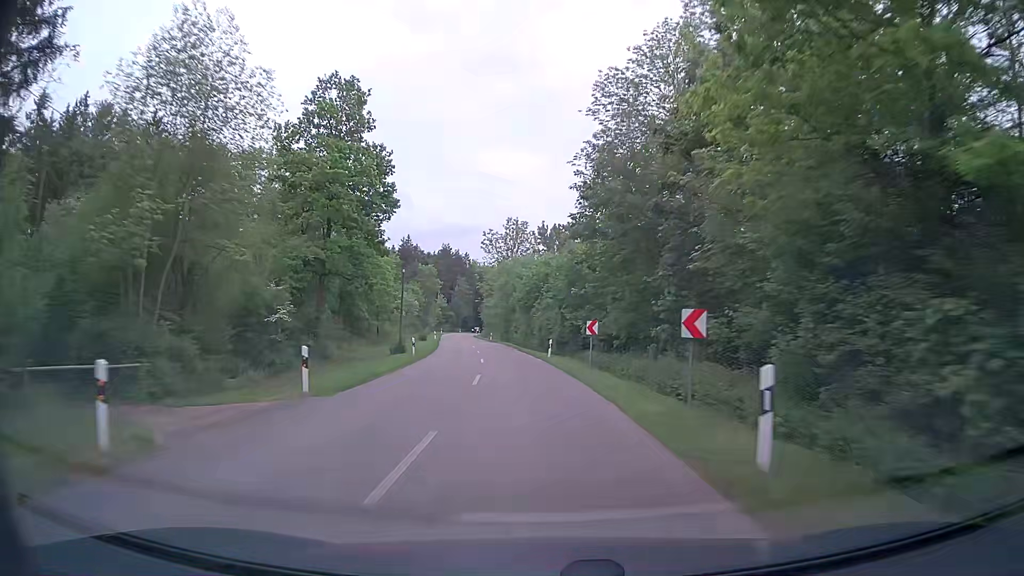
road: tertiary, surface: asphalt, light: Day
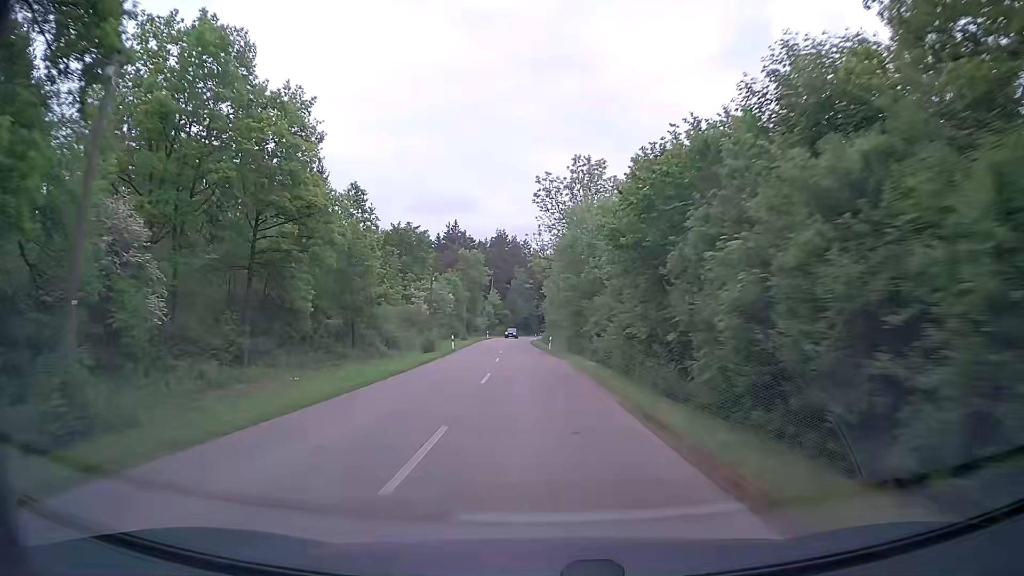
(-1.9, +35.9) m; -6°
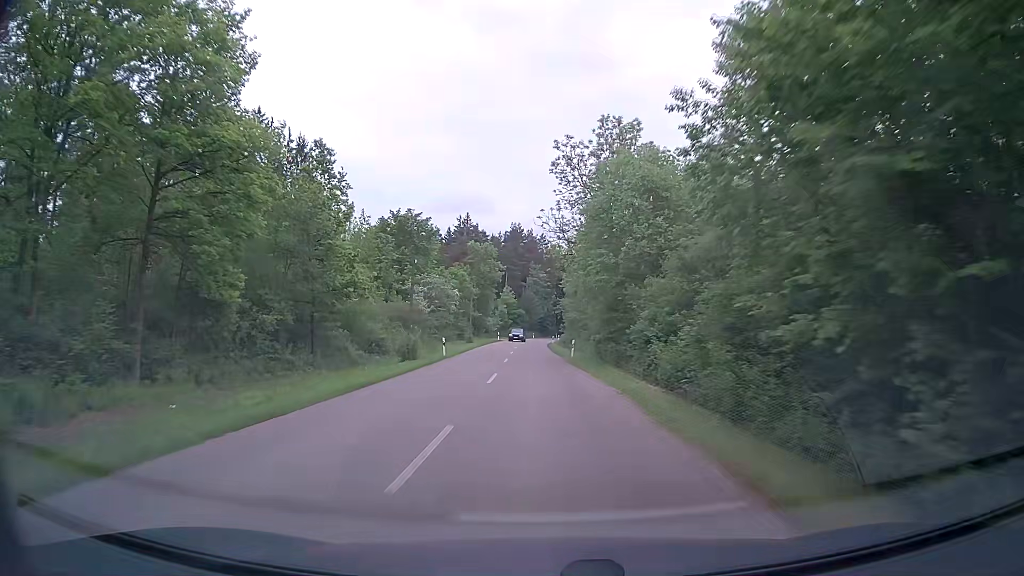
(-0.1, +12.1) m; -1°
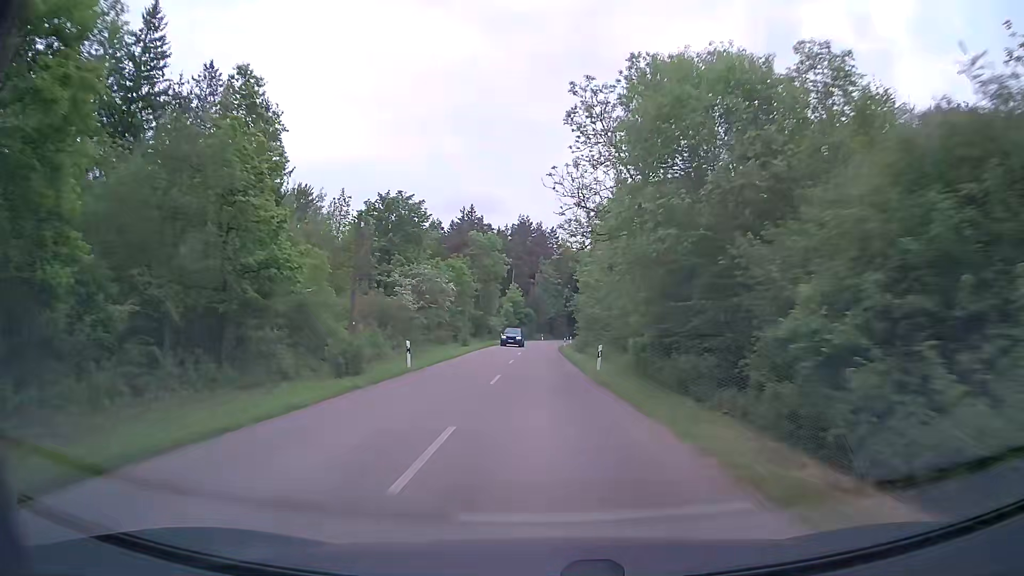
(-0.2, +12.2) m; -1°
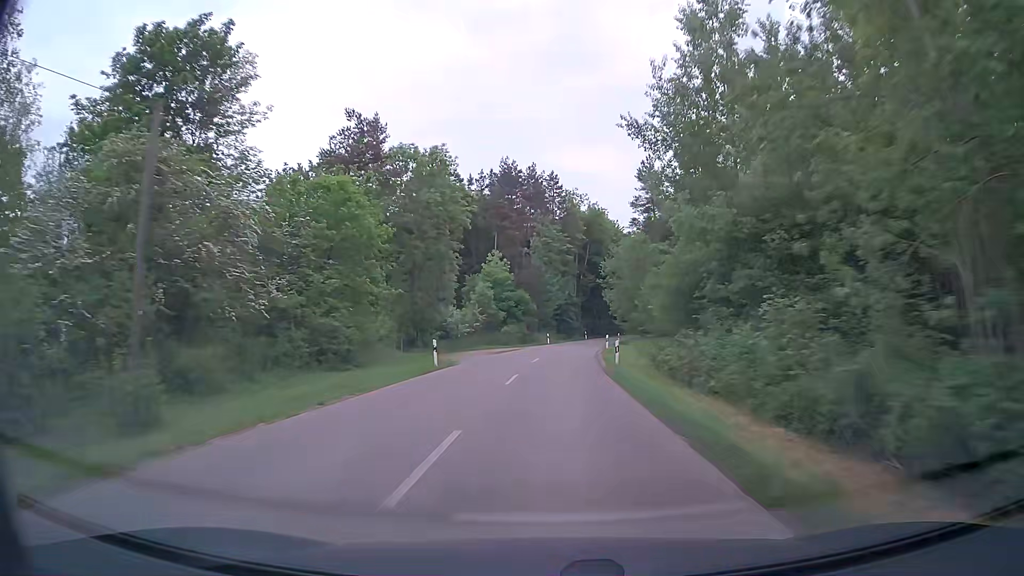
(-0.2, +49.2) m; 0°
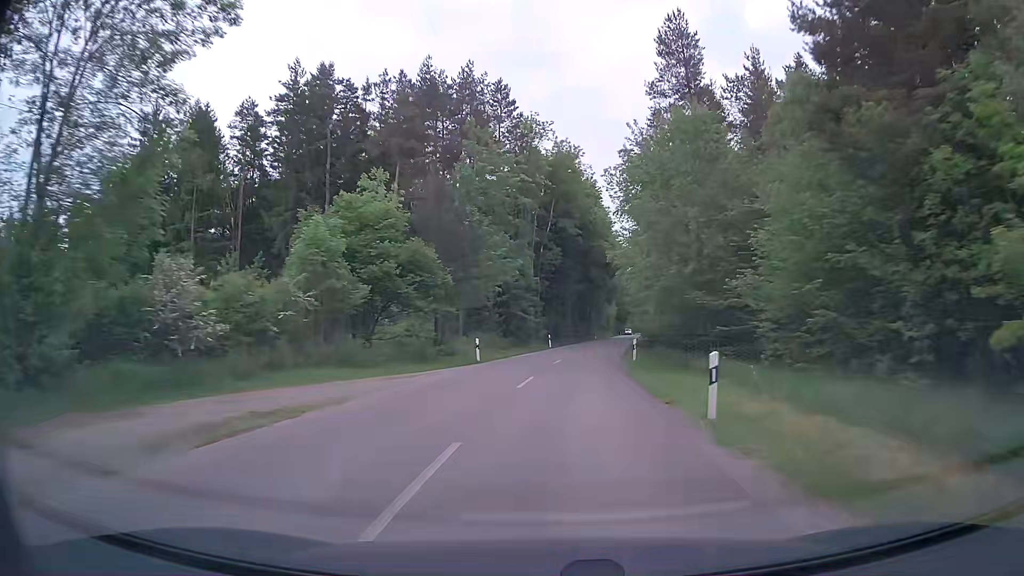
(+0.9, +37.4) m; +4°
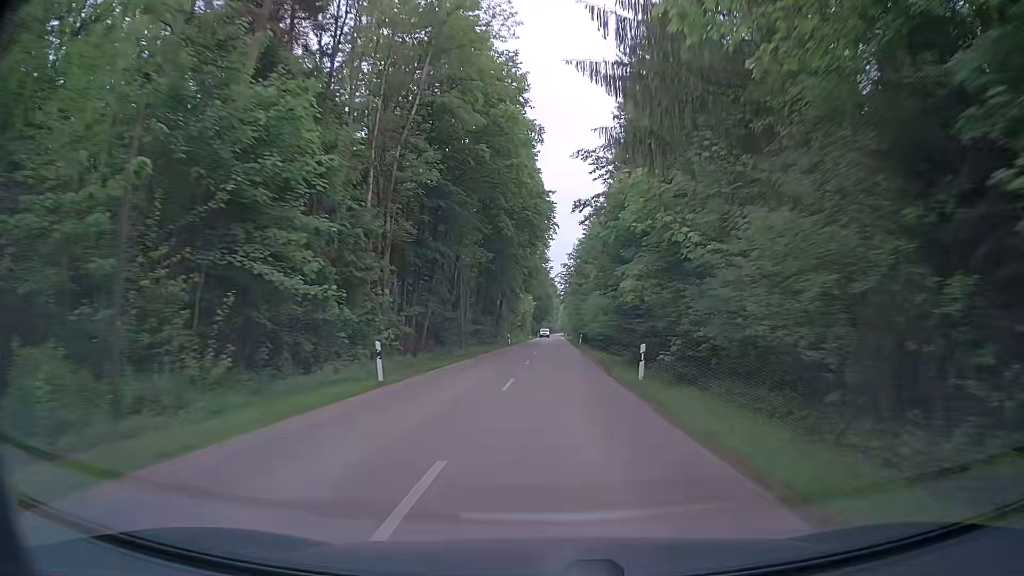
(+2.4, +37.4) m; +7°
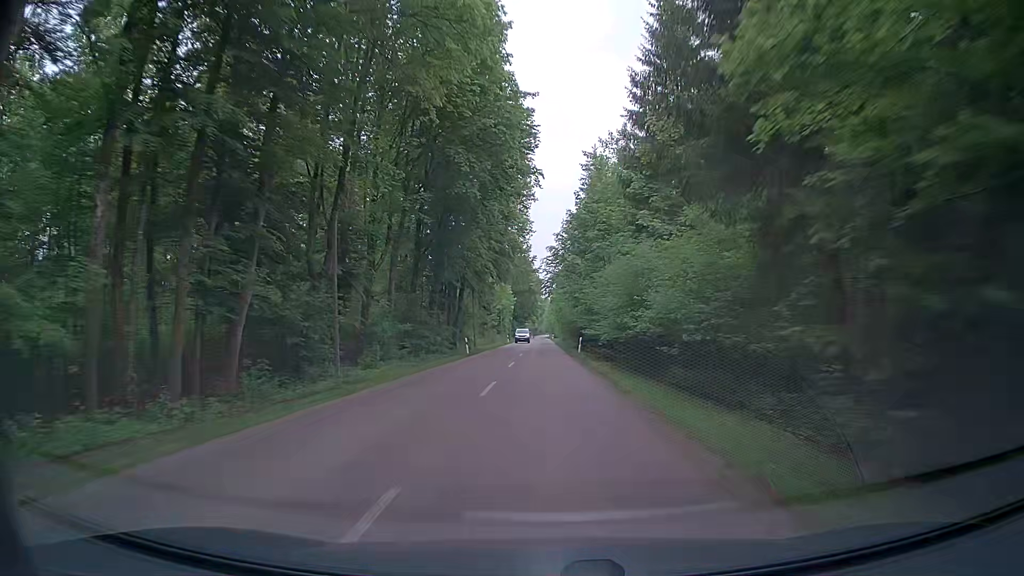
(+0.7, +25.1) m; +2°
(0, +10) (0, +20) (0, +30) (0, +40) (0, +50) (0, +60) (0, +70) (0, +80) (0, +90) (0, +100) m
